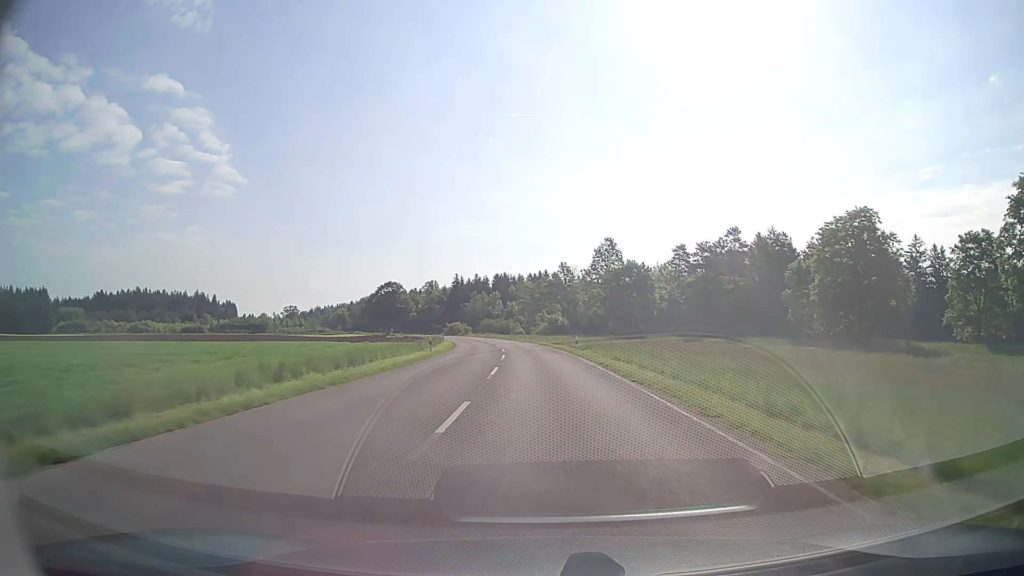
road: tertiary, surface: asphalt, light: Day
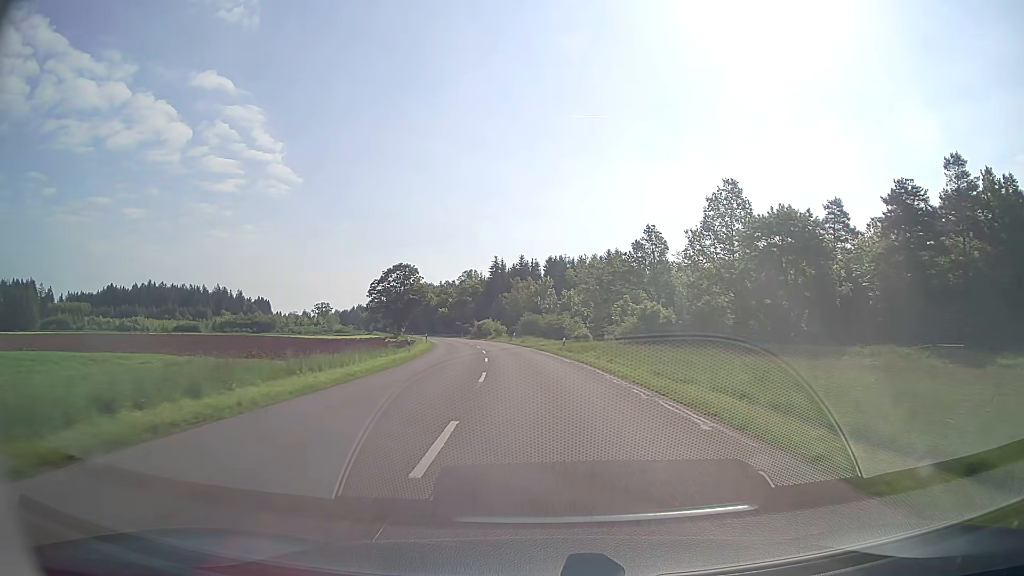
(-2.0, +50.8) m; -5°
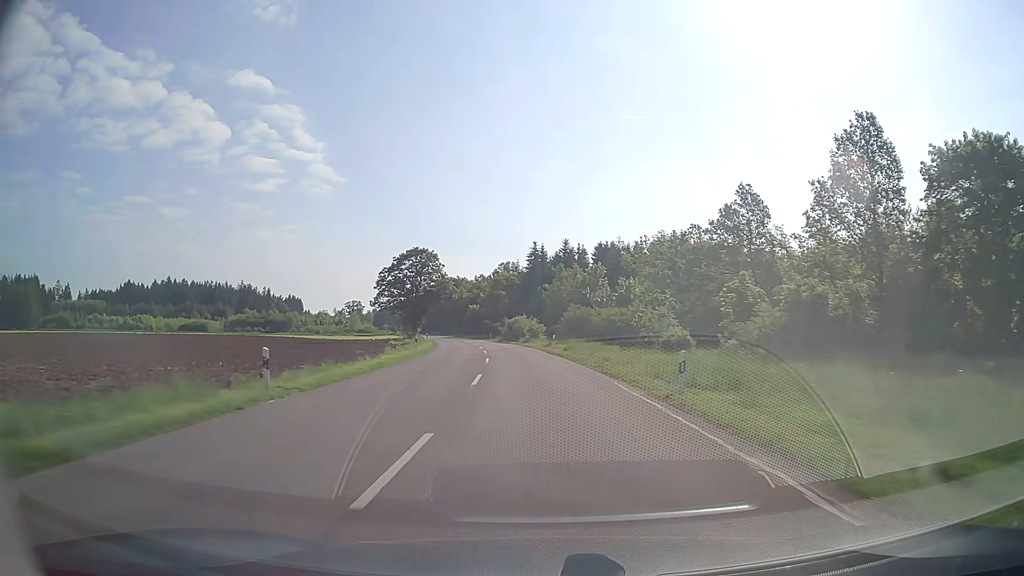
(-0.7, +25.2) m; -3°
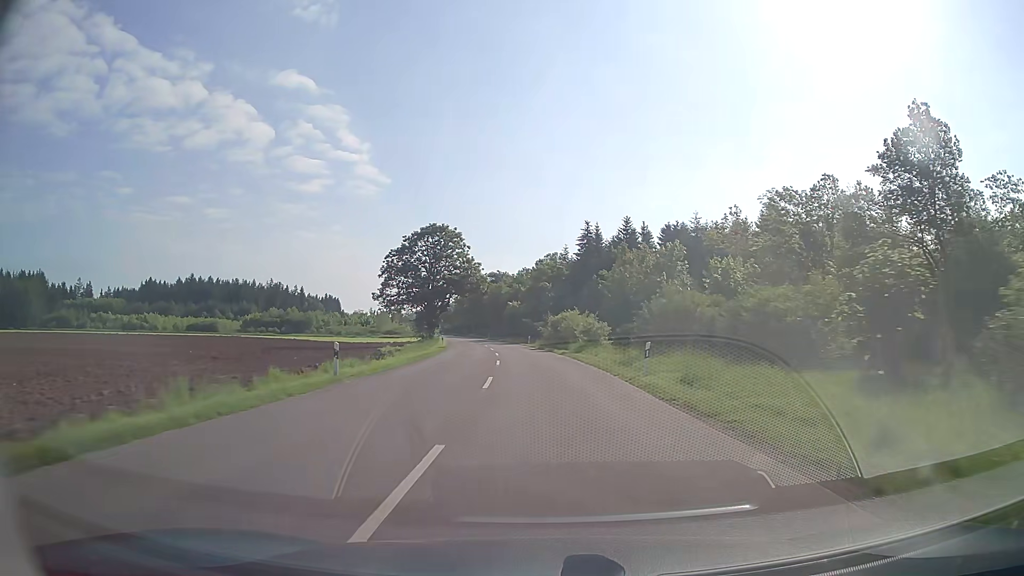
(-1.0, +25.0) m; -4°
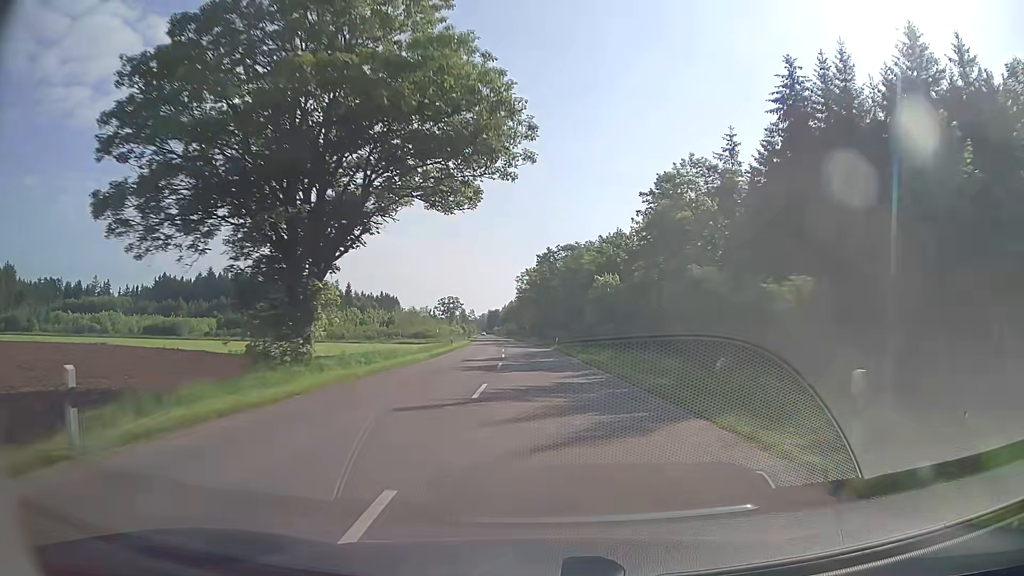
(-4.1, +62.6) m; -7°
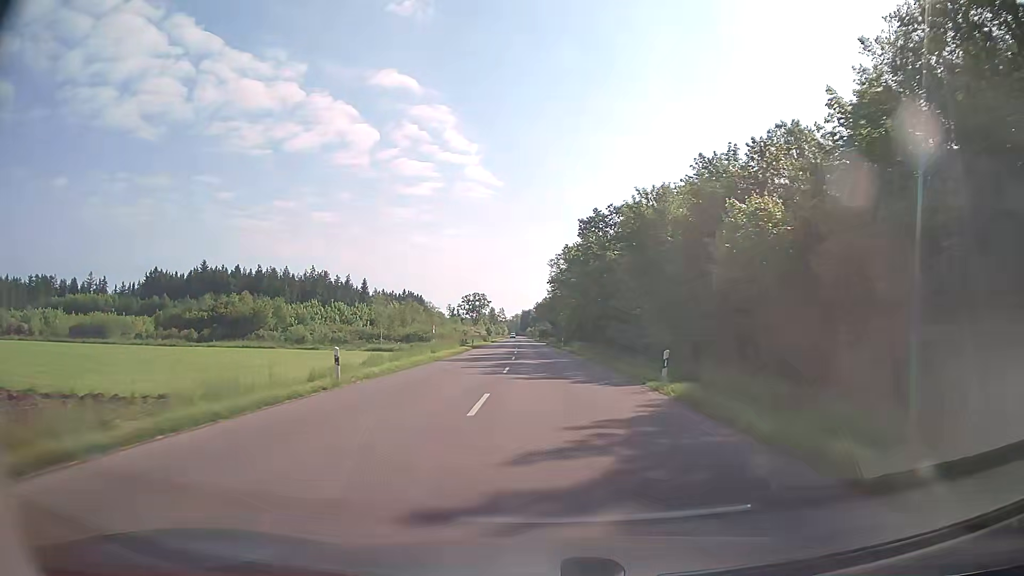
(-1.1, +39.0) m; -3°
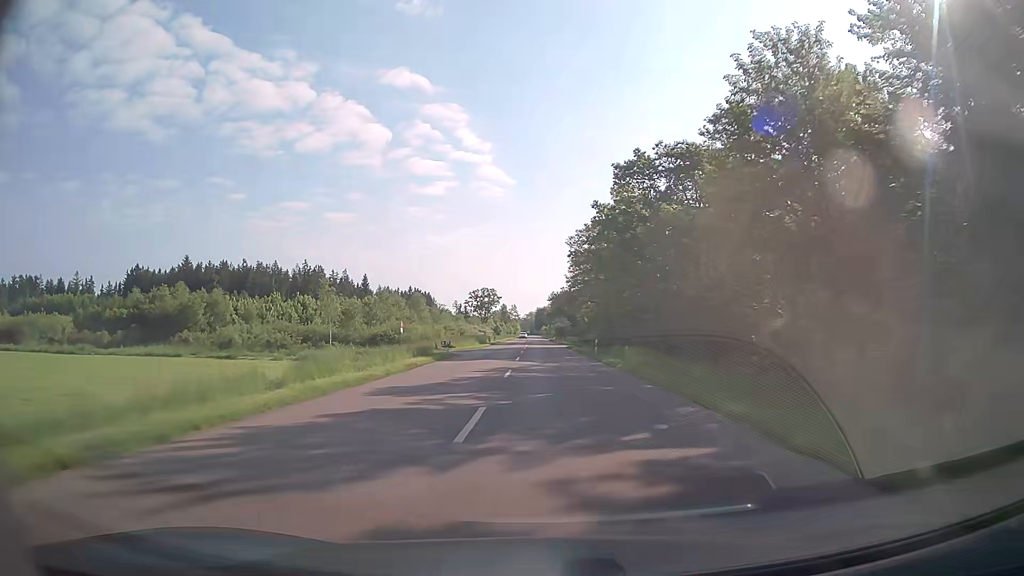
(-0.2, +26.7) m; -1°
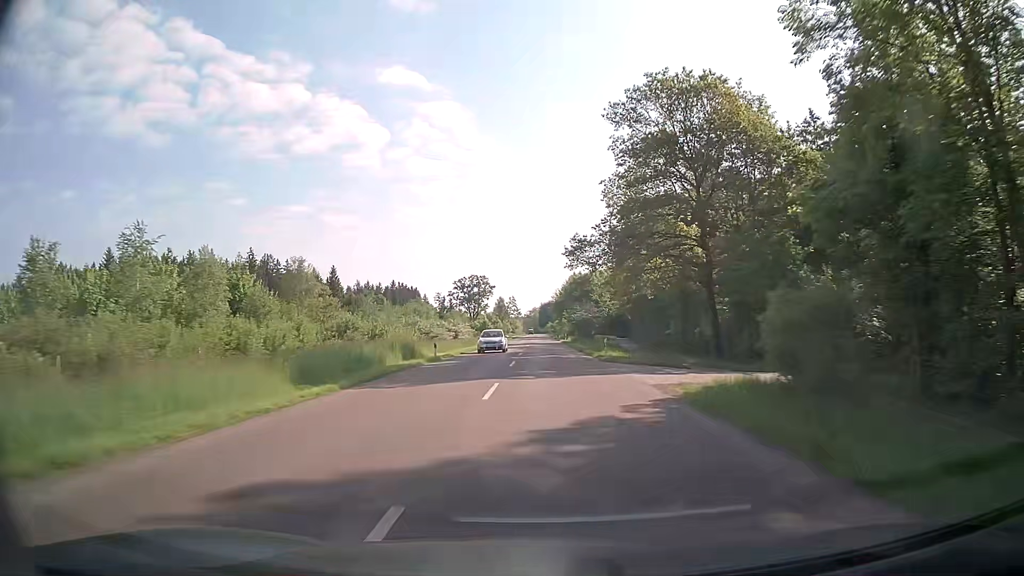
(-0.5, +54.7) m; -1°
(0, +10) (0, +20) (0, +30) (0, +40) (0, +50) (0, +60) (0, +70) (0, +80) (0, +90) (0, +100) m
